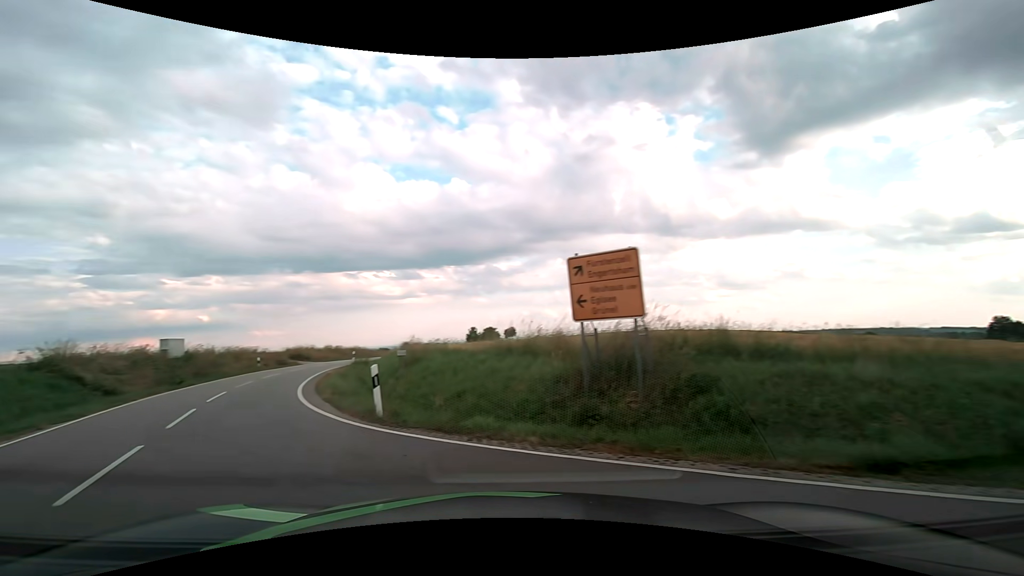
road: tertiary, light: Day
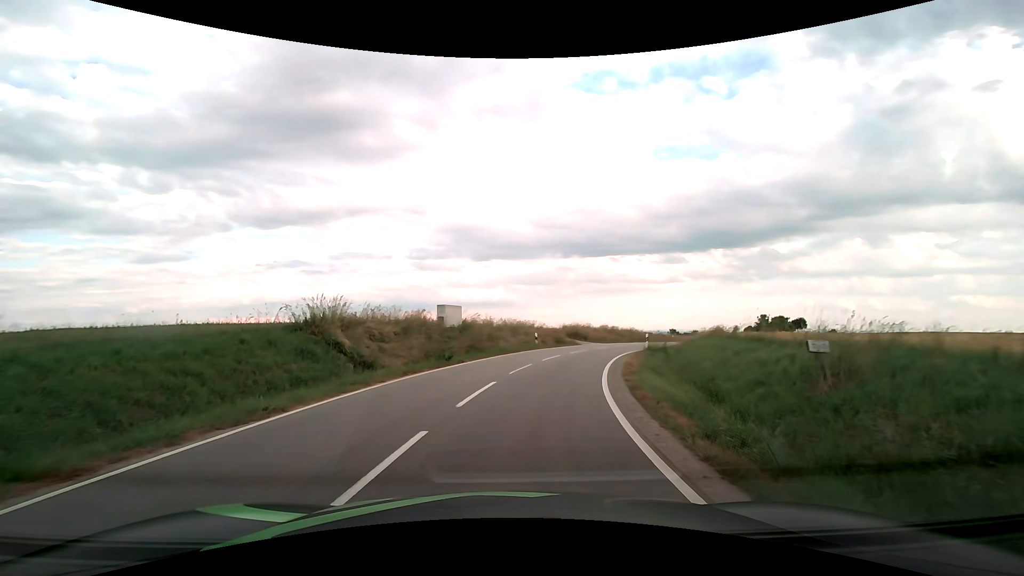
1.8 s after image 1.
(-3.8, +9.4) m; -30°
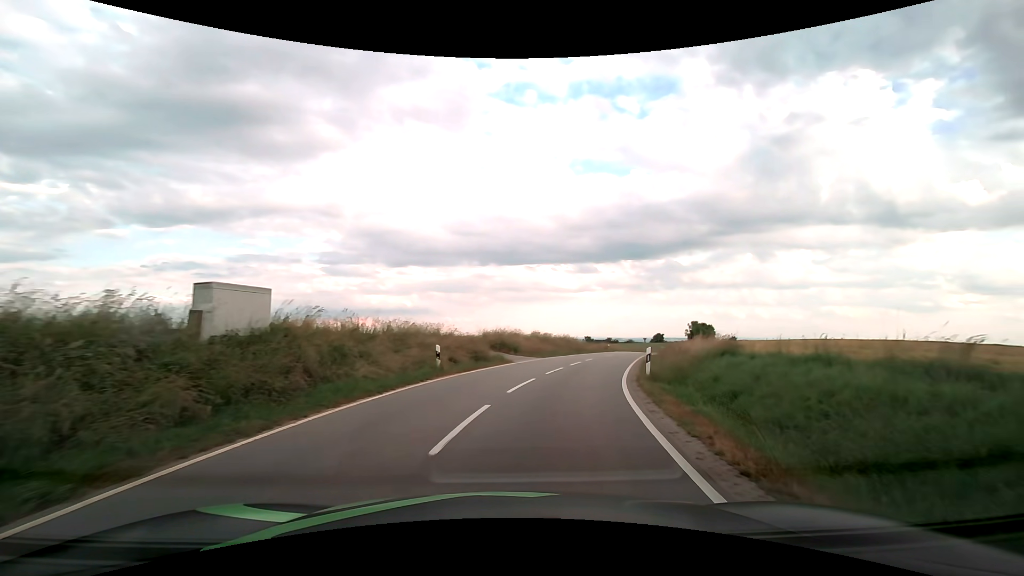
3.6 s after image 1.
(+1.0, +15.1) m; +9°
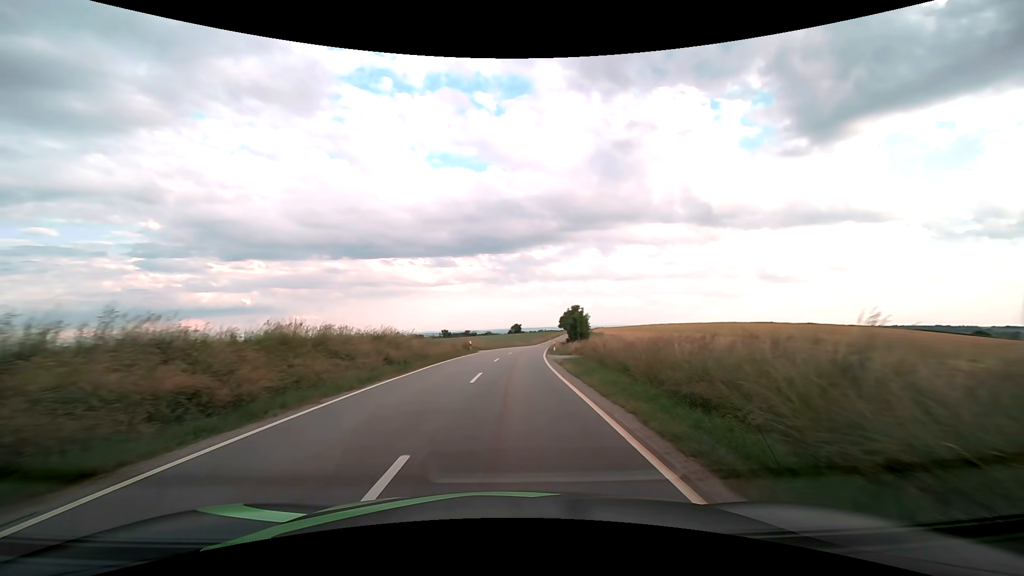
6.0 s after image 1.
(+4.9, +27.7) m; +16°
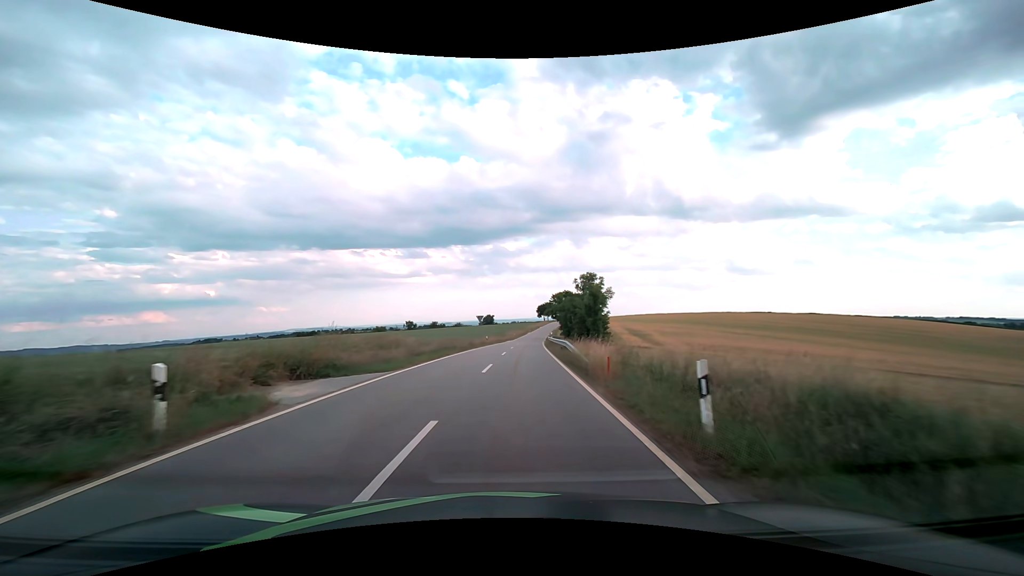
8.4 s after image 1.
(+0.8, +35.3) m; +3°
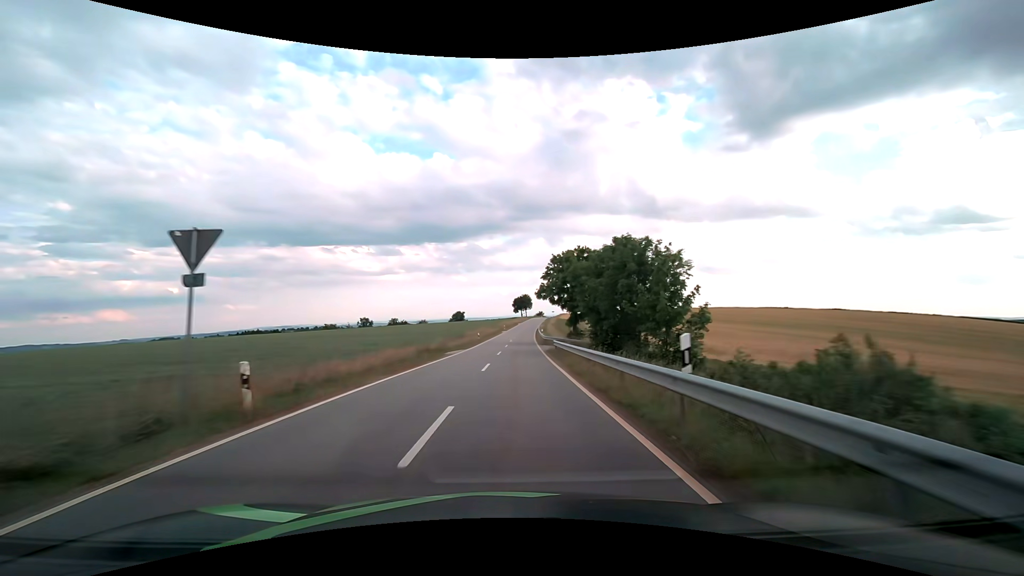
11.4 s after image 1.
(+1.7, +47.2) m; +3°
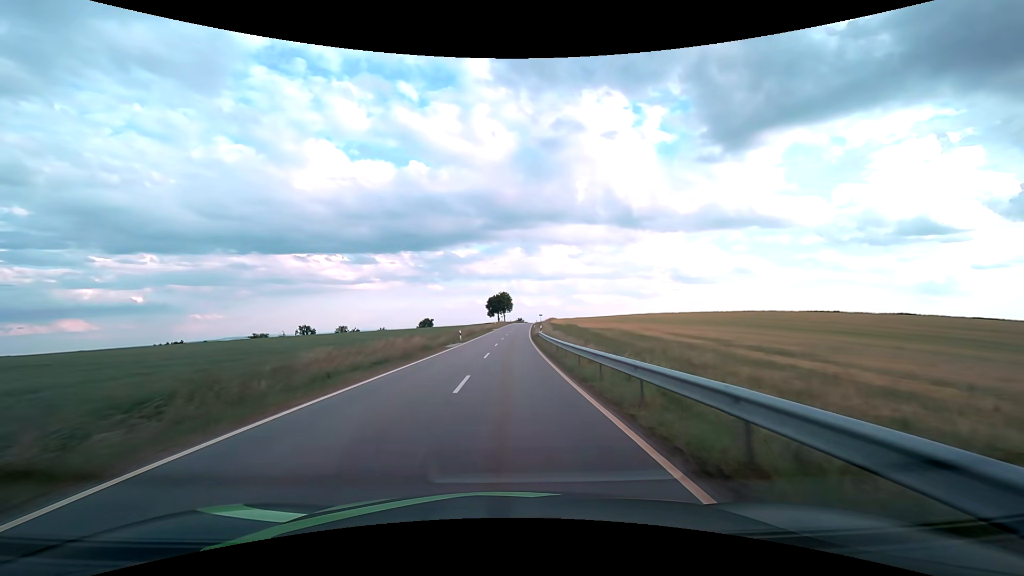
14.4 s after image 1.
(+1.5, +55.6) m; +3°
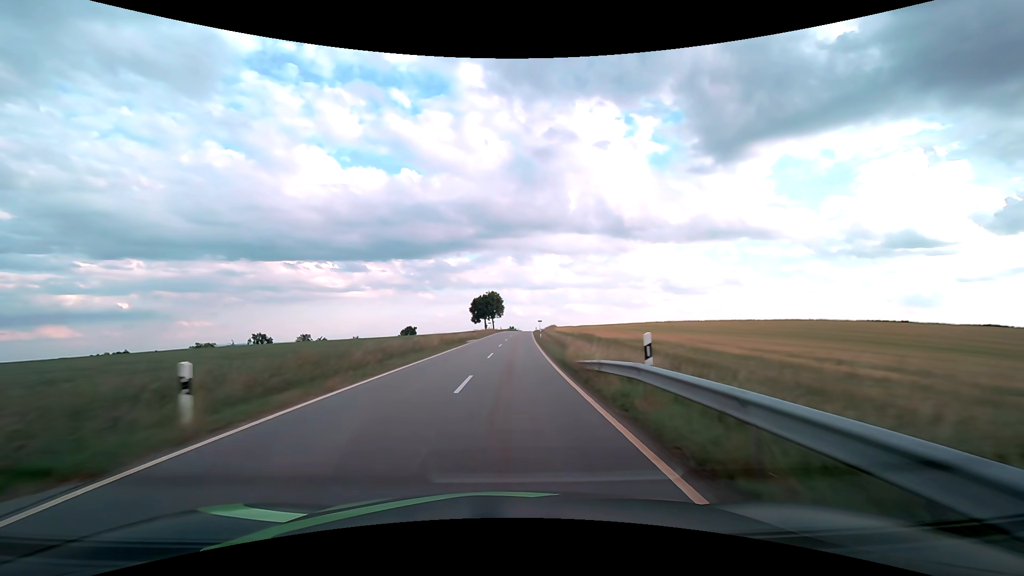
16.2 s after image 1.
(+0.4, +36.7) m; +1°
(0, +10) (0, +20) (0, +30) (+1, +40) (+1, +50) (+1, +60) (+2, +70) (+2, +80) (+3, +90) (+3, +100) m
